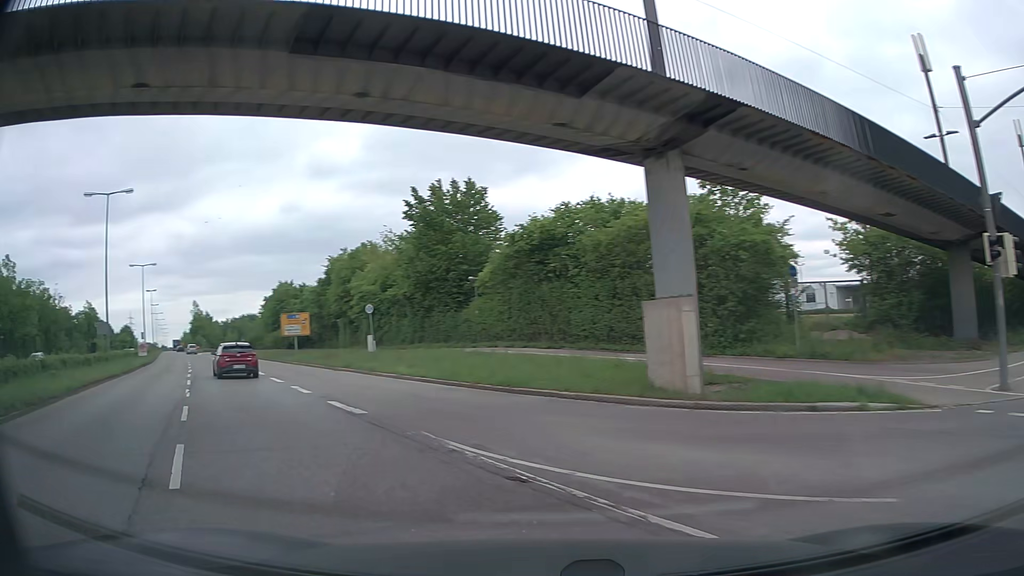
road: primary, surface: asphalt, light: Day
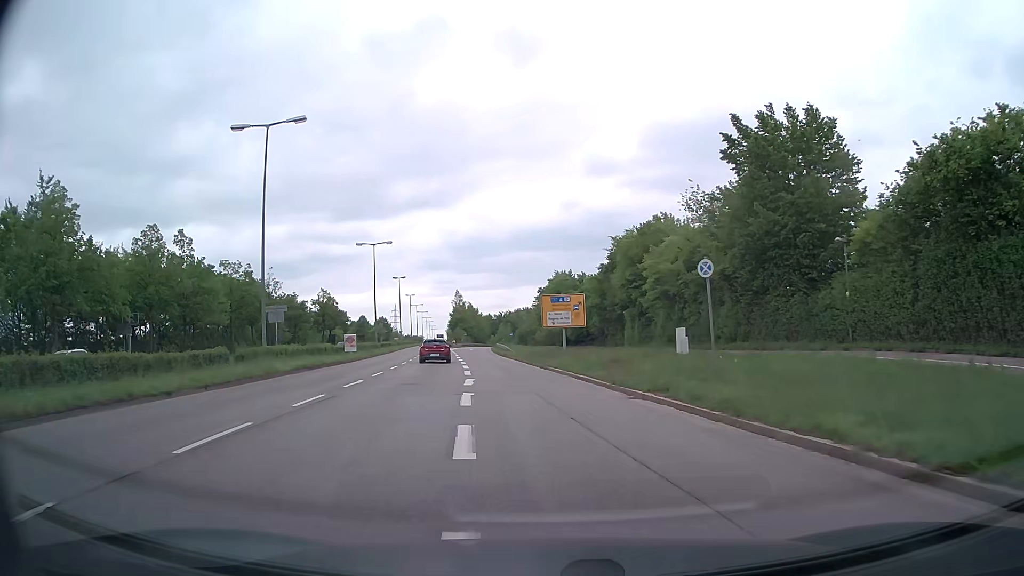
(-4.7, +16.9) m; -22°
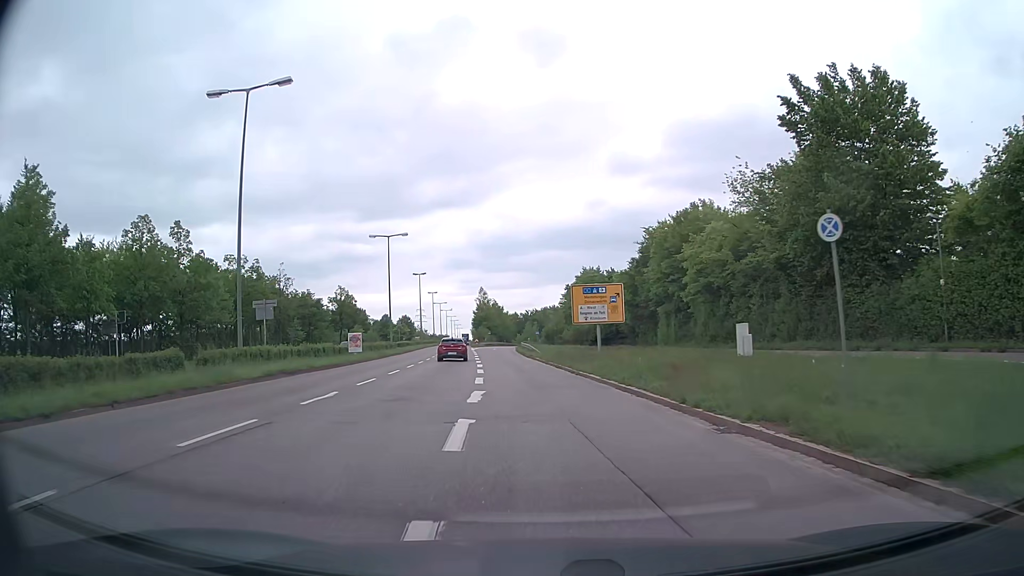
(-0.2, +5.9) m; -4°
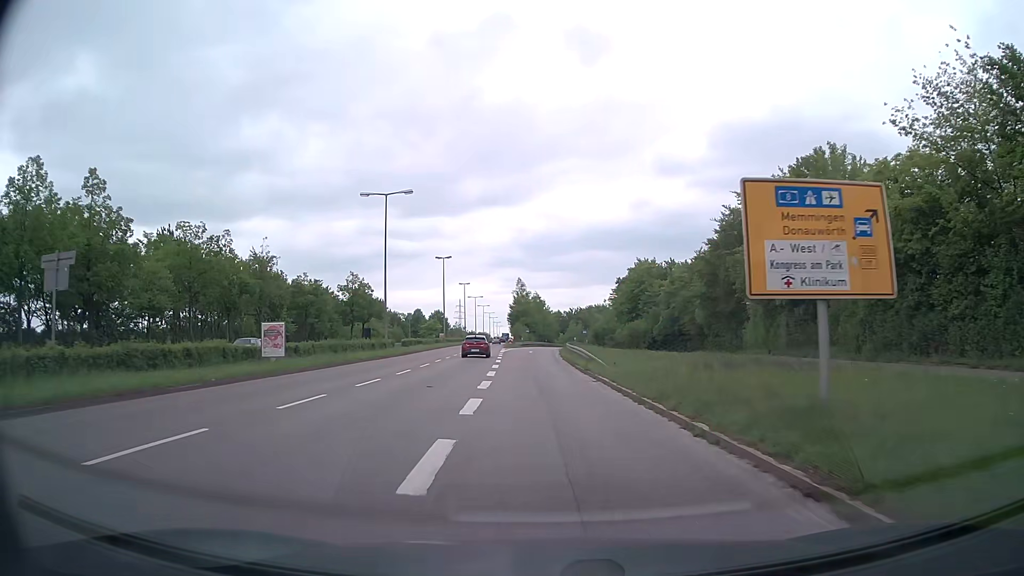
(-0.8, +20.8) m; -4°
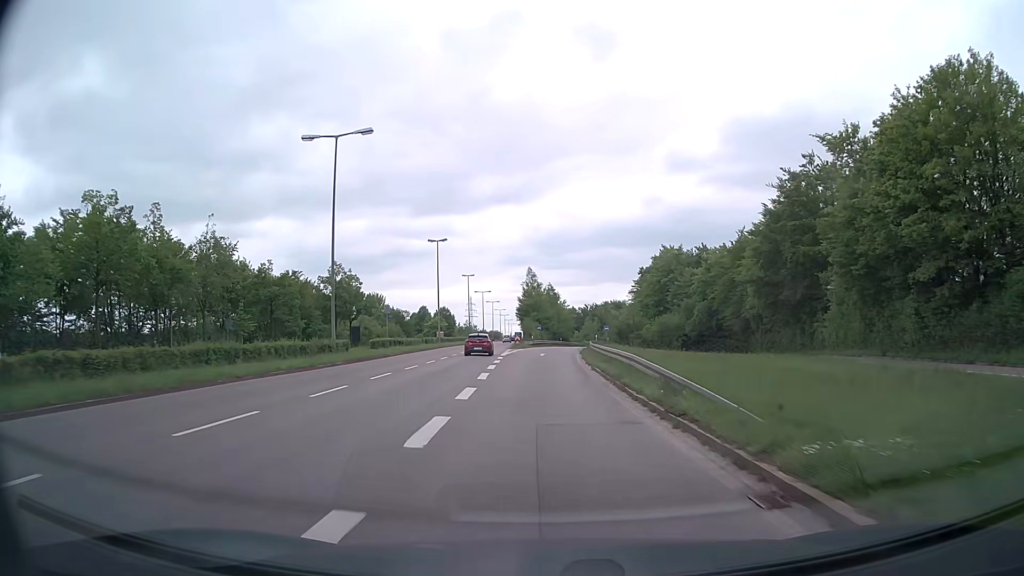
(0.0, +16.1) m; -1°
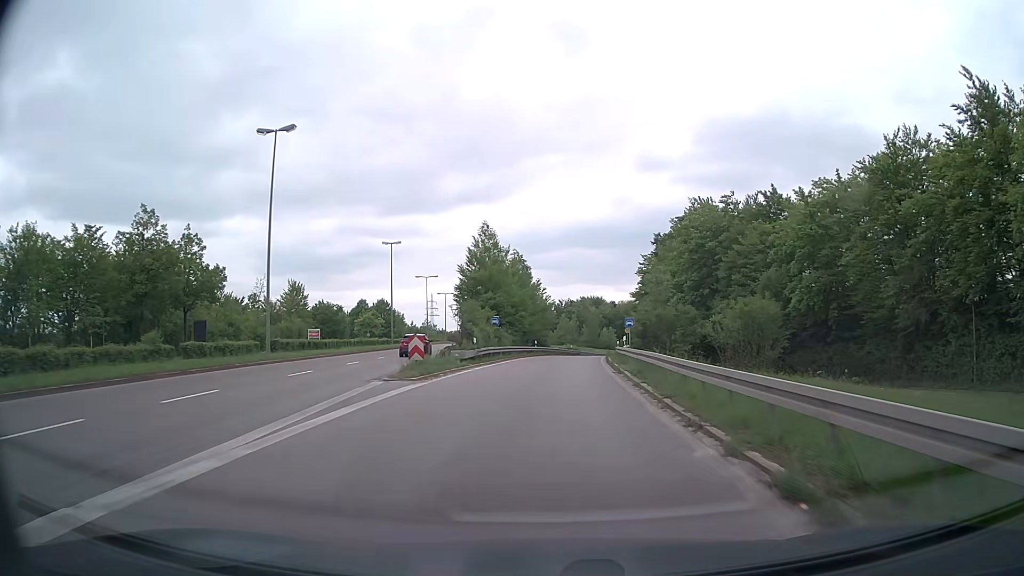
(+0.3, +44.8) m; +2°
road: trunk_link
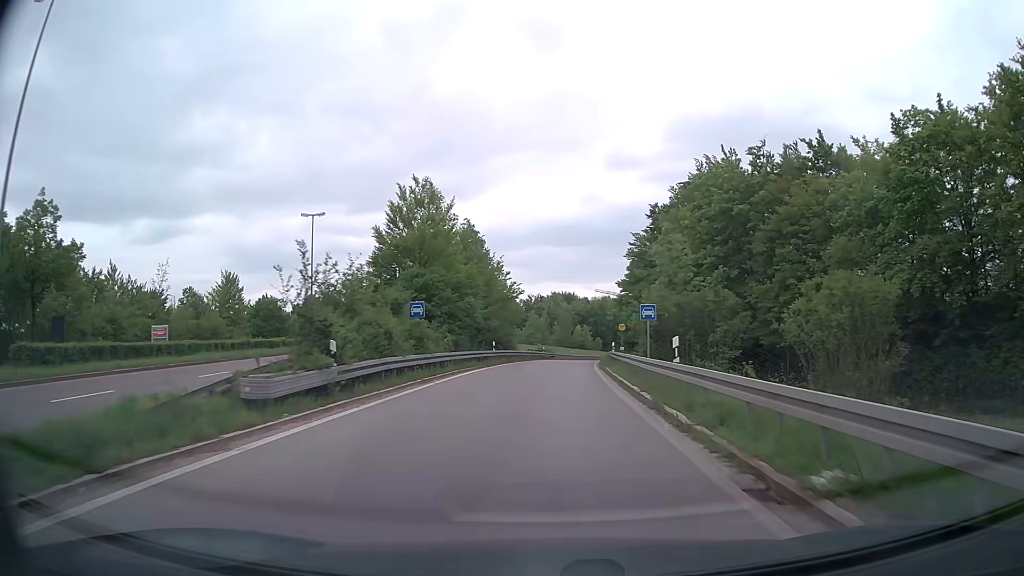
(+0.4, +18.8) m; +3°
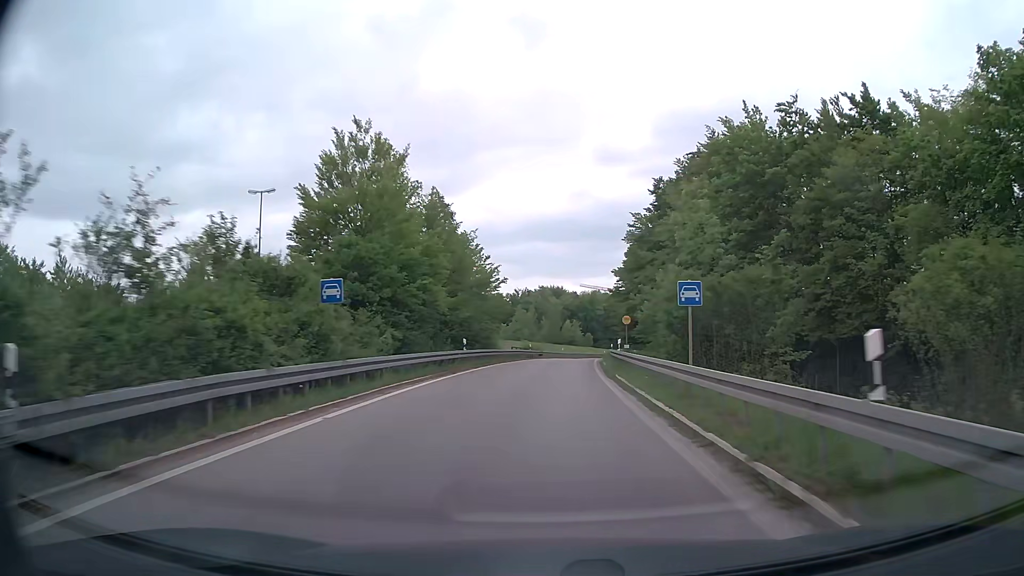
(+0.1, +9.5) m; +1°
(0, +10) (0, +20) (+1, +30) (+1, +40) (+2, +50) (+3, +60) (+4, +70) (+6, +80) (+8, +90) (+10, +99) m
